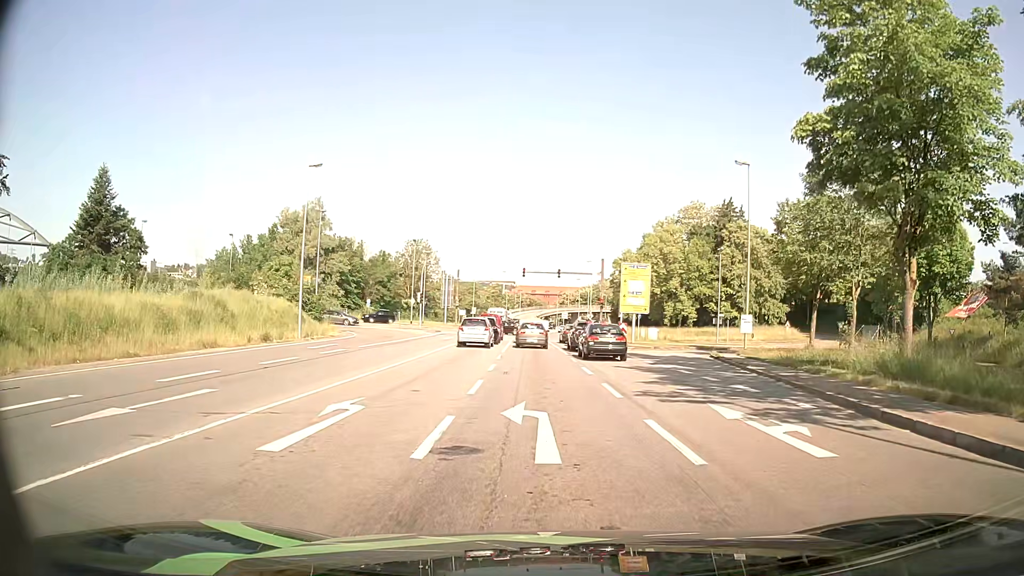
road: primary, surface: asphalt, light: Day
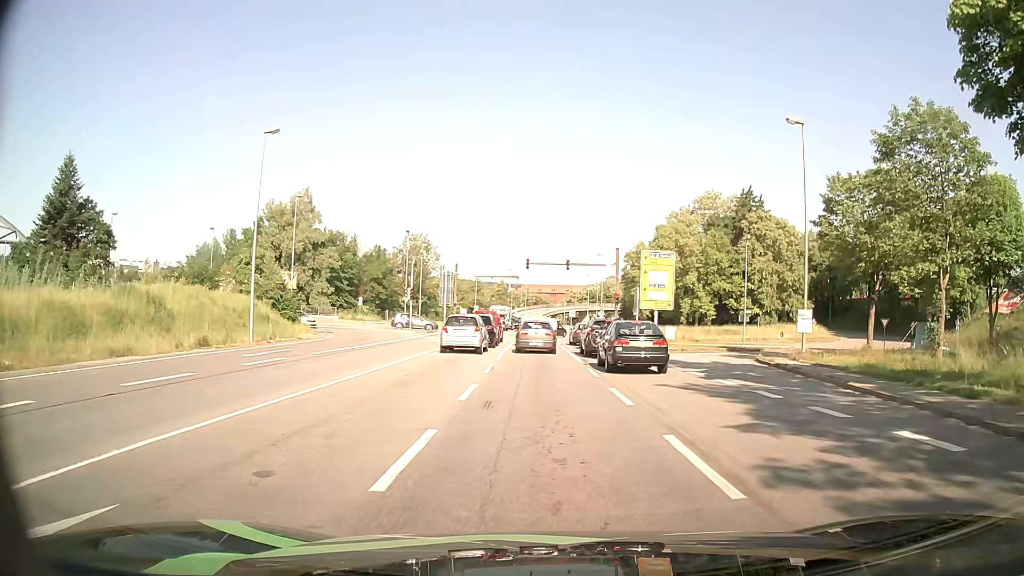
(0.0, +7.3) m; -1°
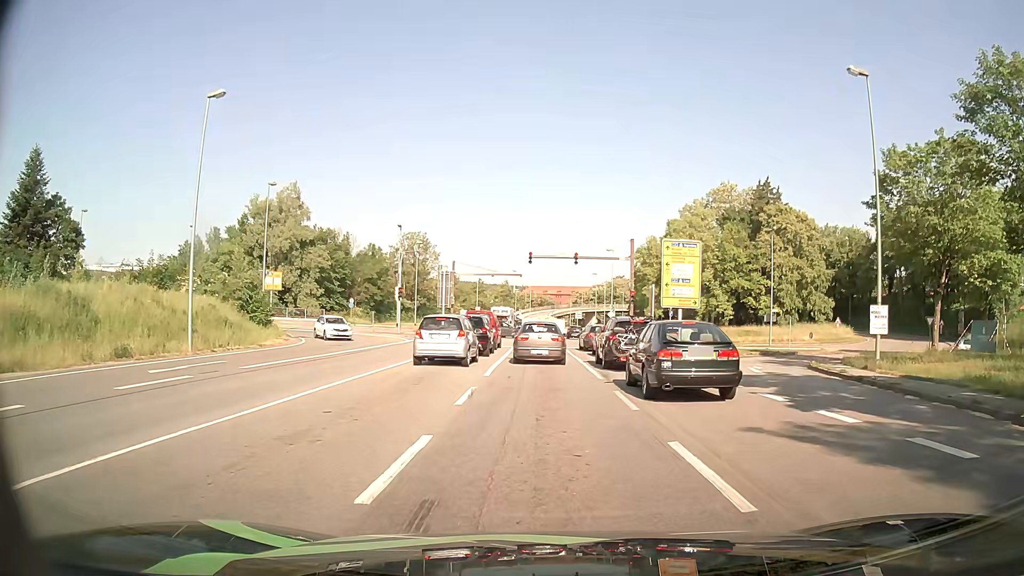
(0.0, +6.2) m; 0°
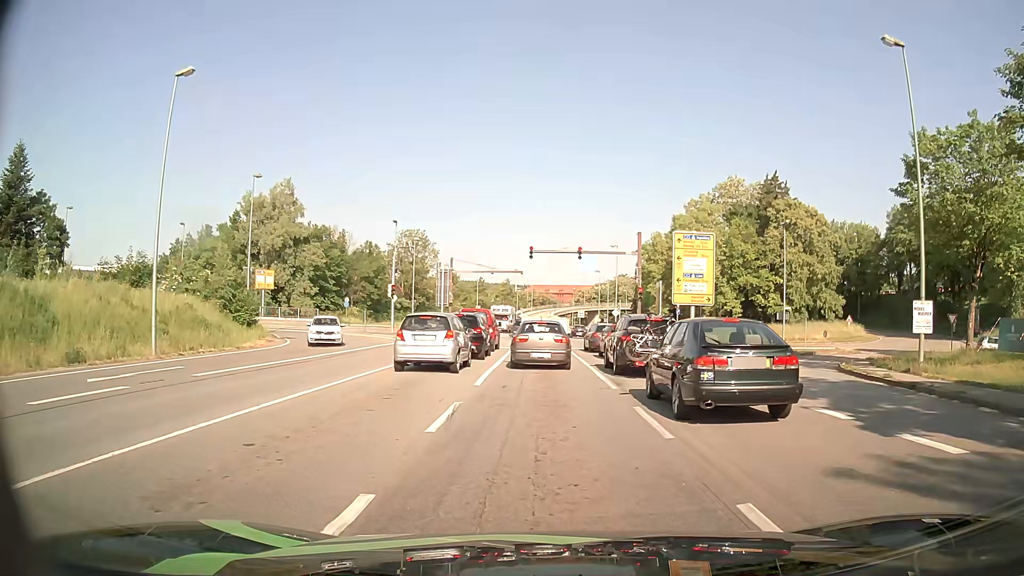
(0.0, +2.7) m; 0°
